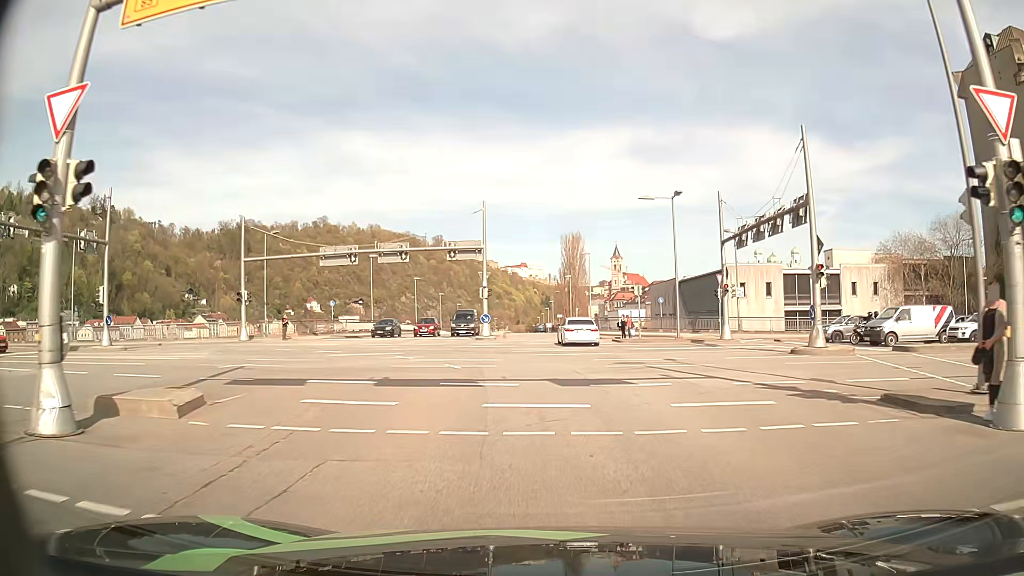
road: primary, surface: asphalt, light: Day
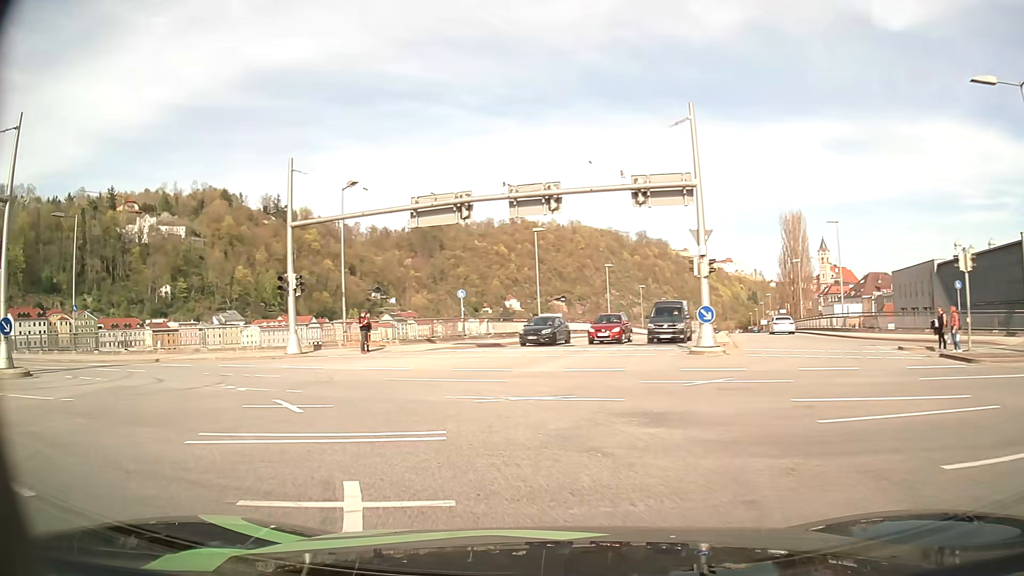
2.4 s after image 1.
(-1.9, +19.4) m; -17°
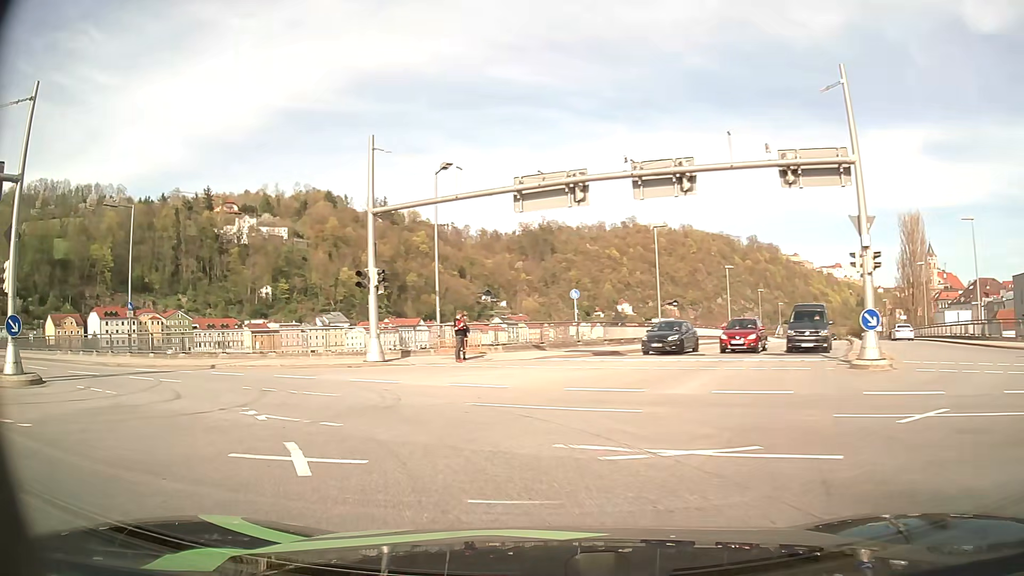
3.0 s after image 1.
(-0.4, +4.3) m; -11°
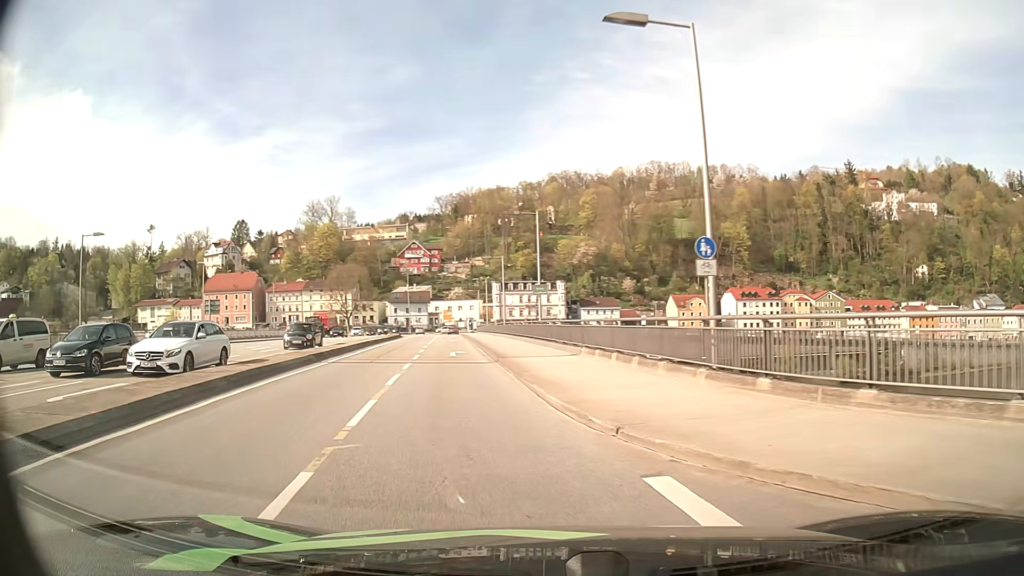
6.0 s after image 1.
(-10.0, +18.9) m; -56°
(-1, +10) (-2, +20) (-4, +30) (-5, +40) (-6, +50) (-8, +59) (-9, +69) (-10, +79) (-12, +89) (-13, +99) m
